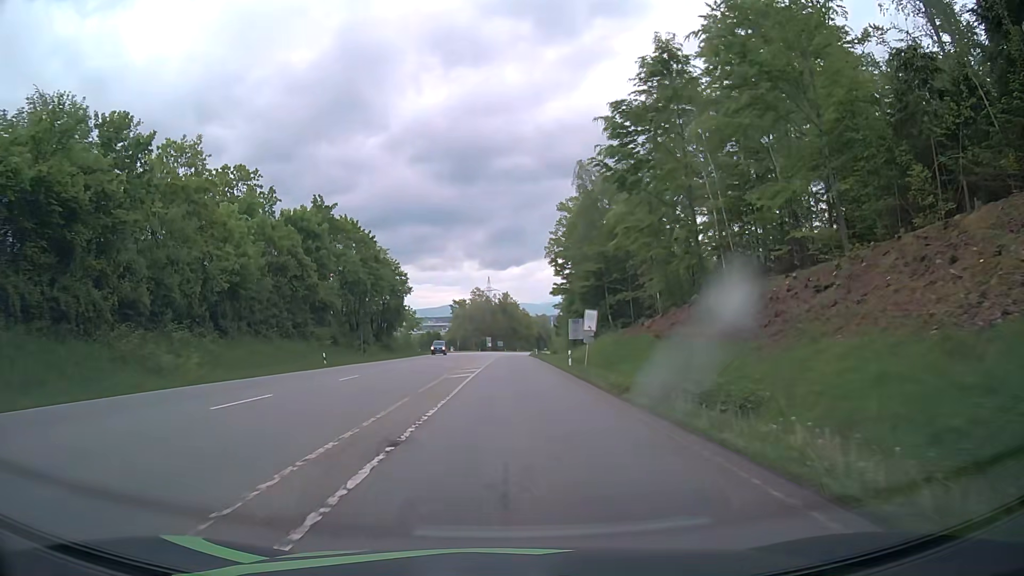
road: secondary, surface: asphalt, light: Day
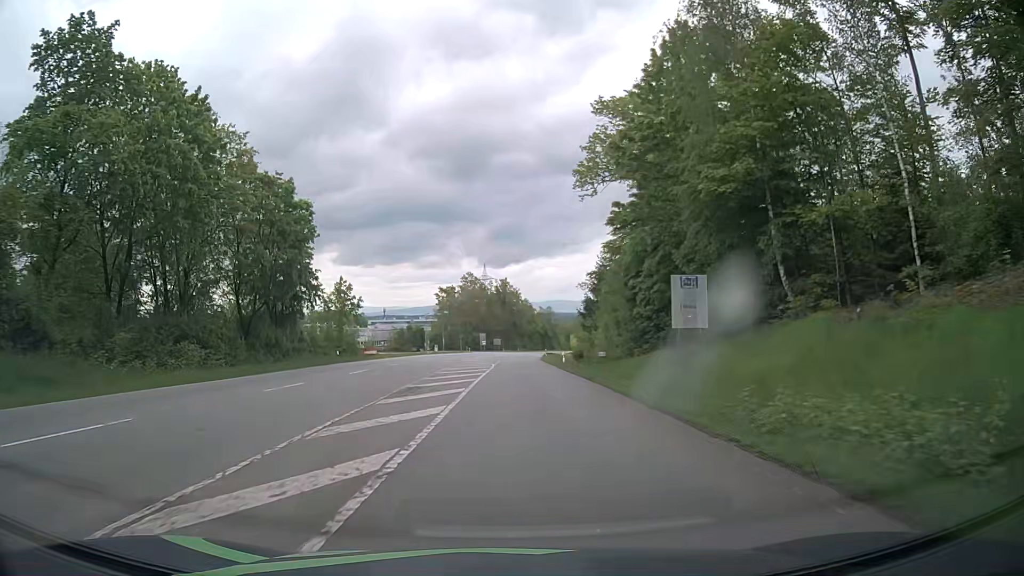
(0.0, +45.9) m; 0°
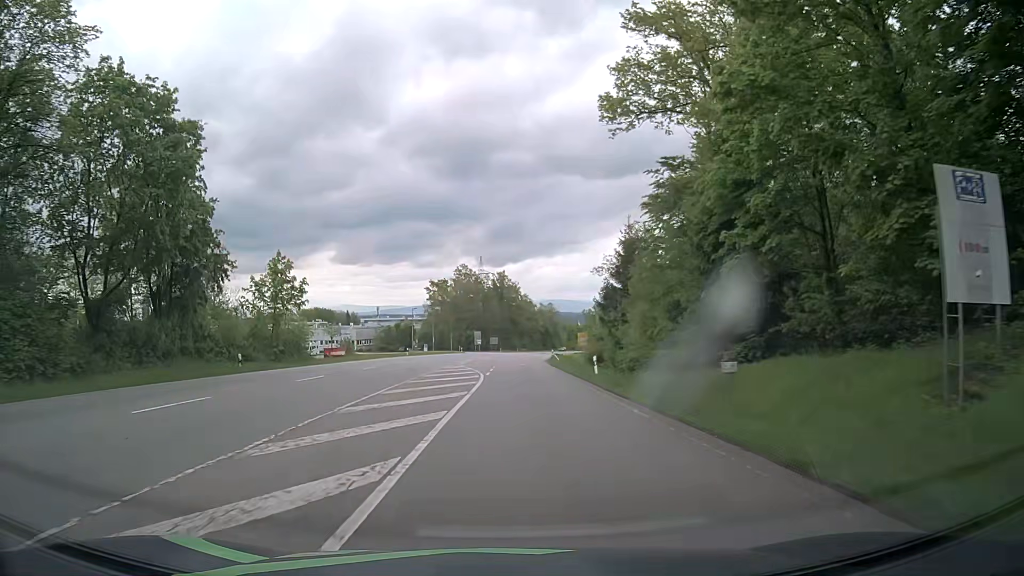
(+0.1, +18.4) m; 0°
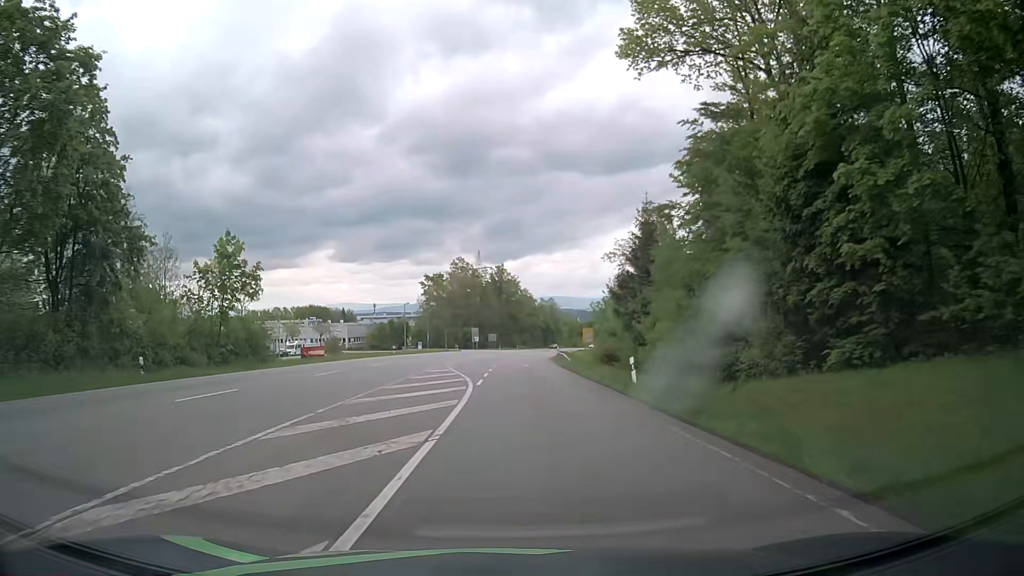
(0.0, +9.2) m; 0°
(0, +10) (0, +20) (0, +30) (0, +40) (-1, +50) (-1, +60) (-1, +70) (0, +80) (+1, +90) (+2, +100) m
